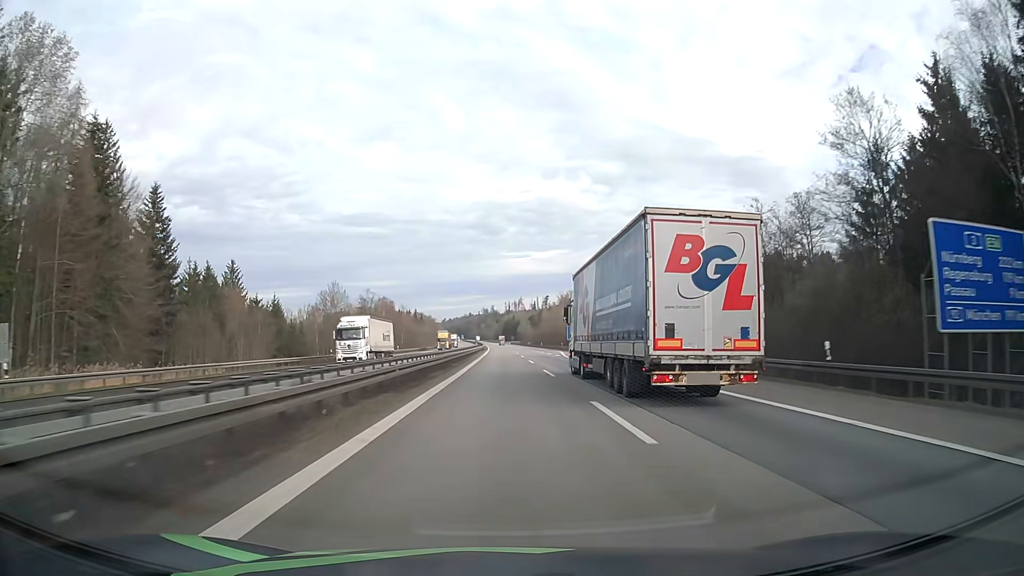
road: motorway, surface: asphalt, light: Day
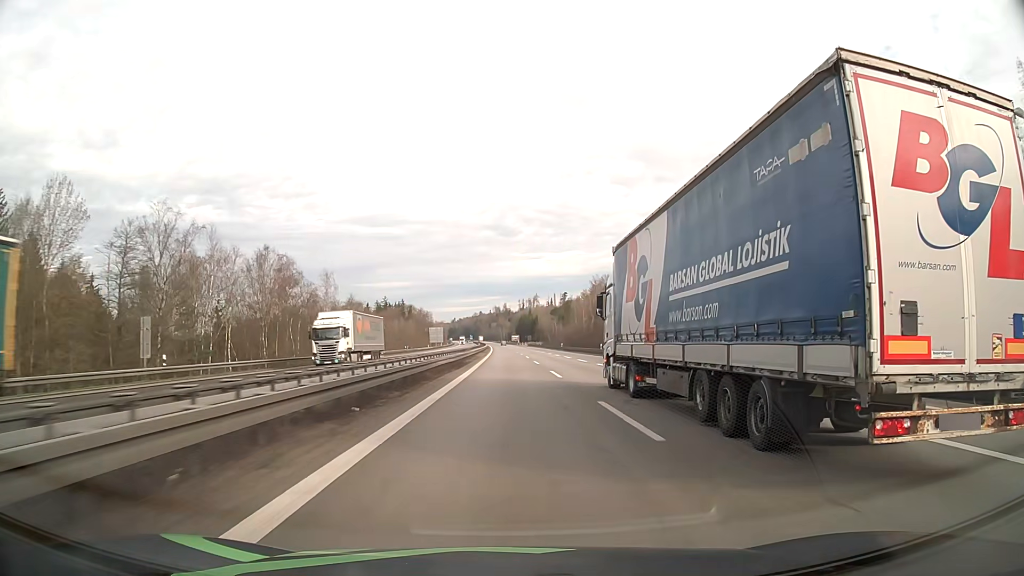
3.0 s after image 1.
(-0.9, +89.8) m; -1°
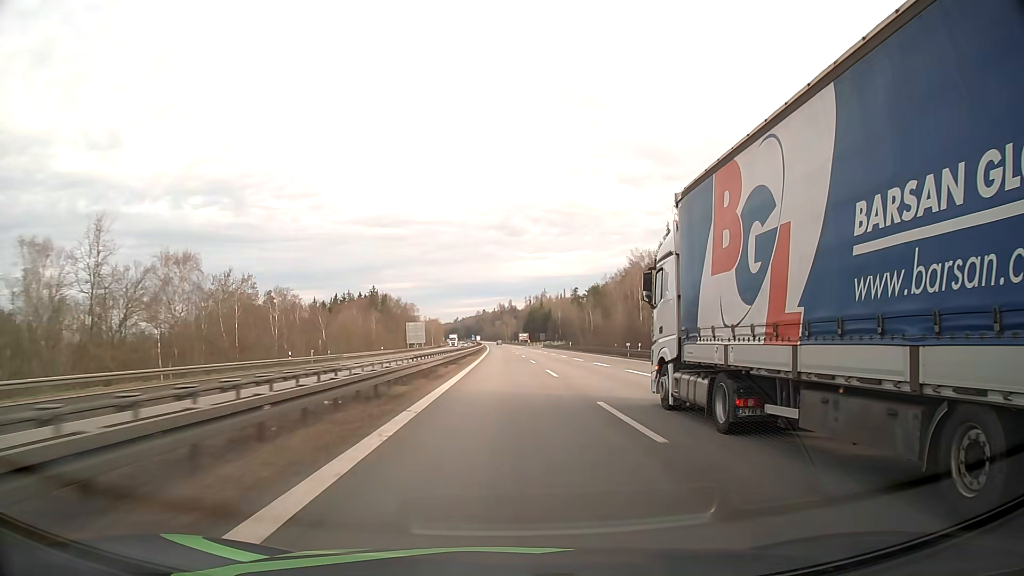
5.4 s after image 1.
(-0.2, +72.3) m; 0°
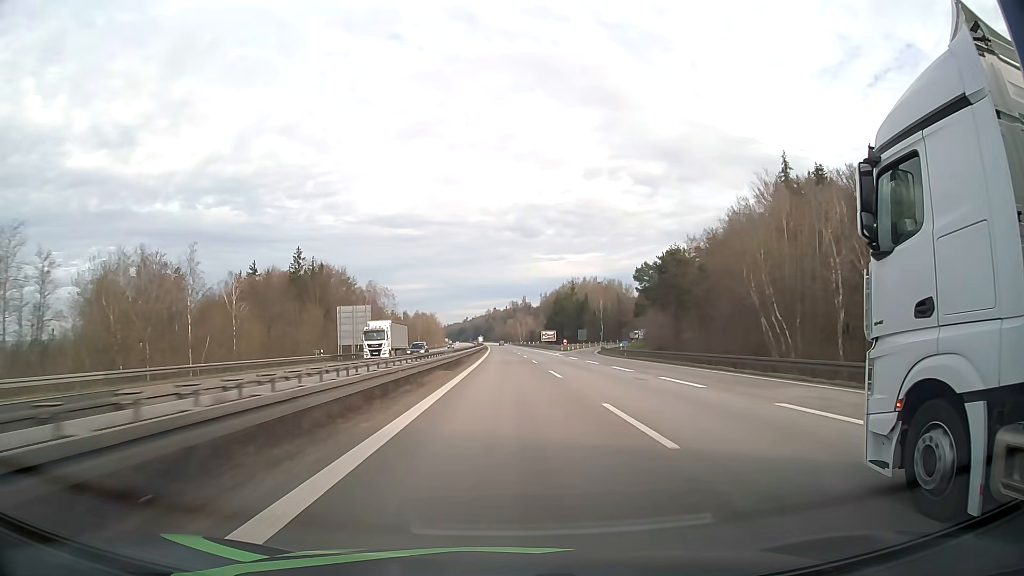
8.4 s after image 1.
(-1.2, +90.7) m; -1°
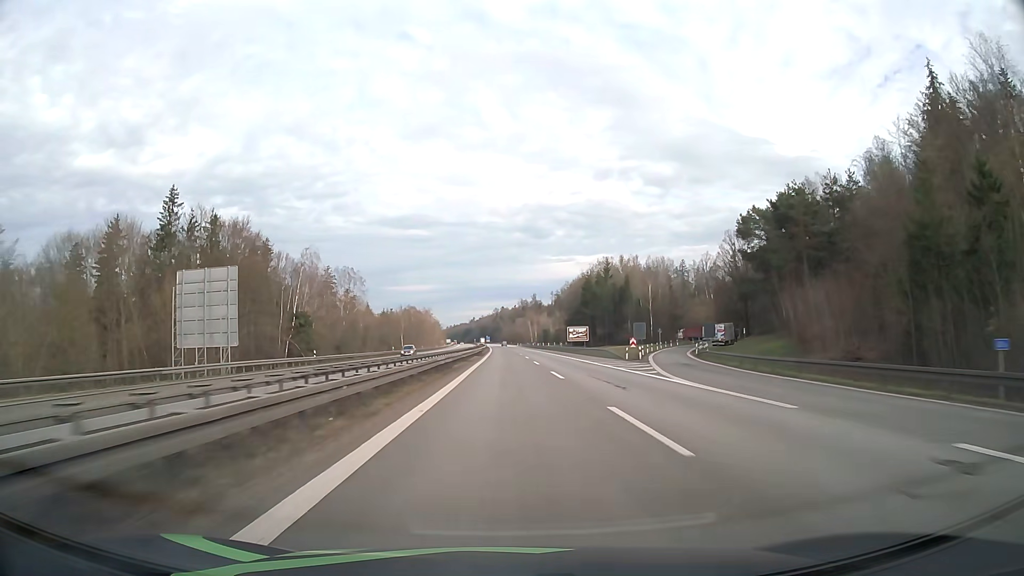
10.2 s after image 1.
(-0.4, +54.5) m; -1°
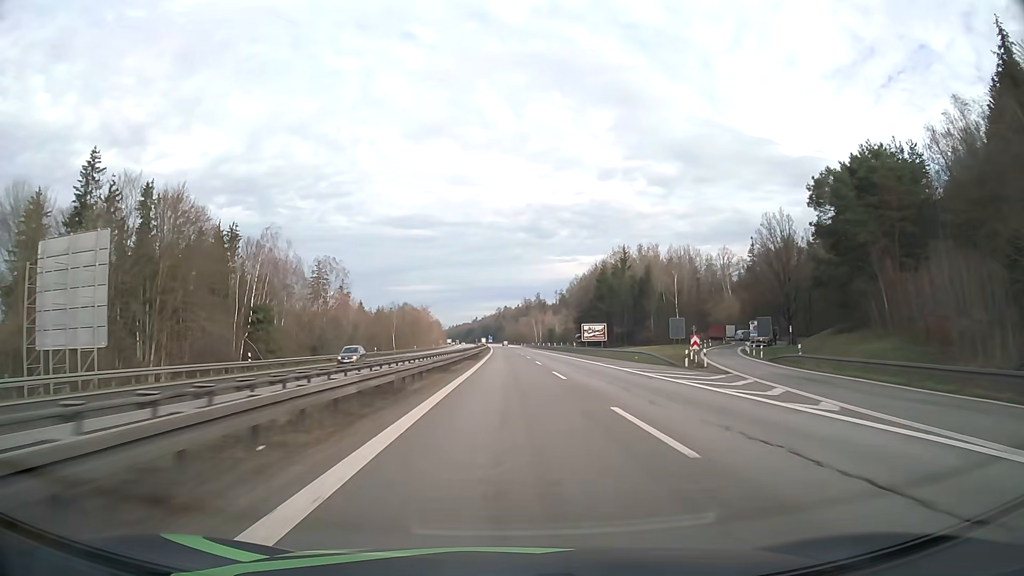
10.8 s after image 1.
(-0.1, +18.2) m; 0°
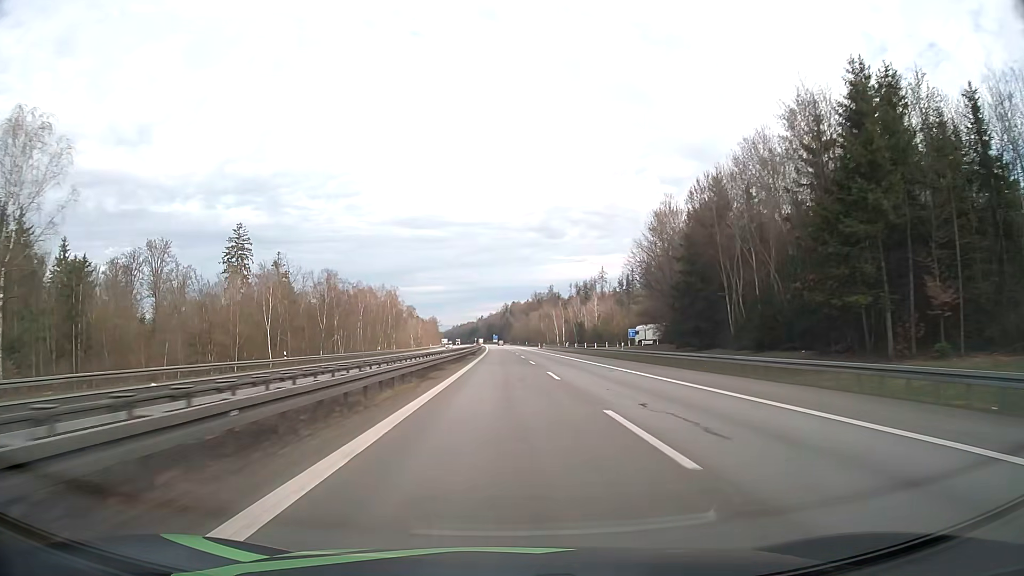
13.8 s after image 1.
(-0.3, +90.9) m; -1°
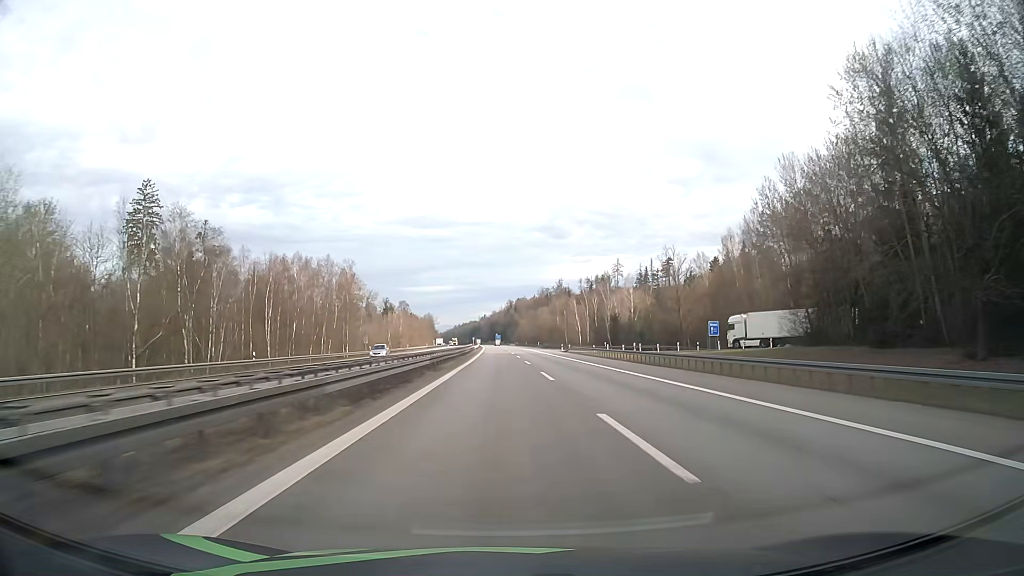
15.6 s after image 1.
(-0.3, +54.7) m; 0°
(0, +10) (0, +20) (0, +30) (0, +40) (0, +50) (0, +60) (0, +70) (0, +80) (0, +90) (0, +100) m
